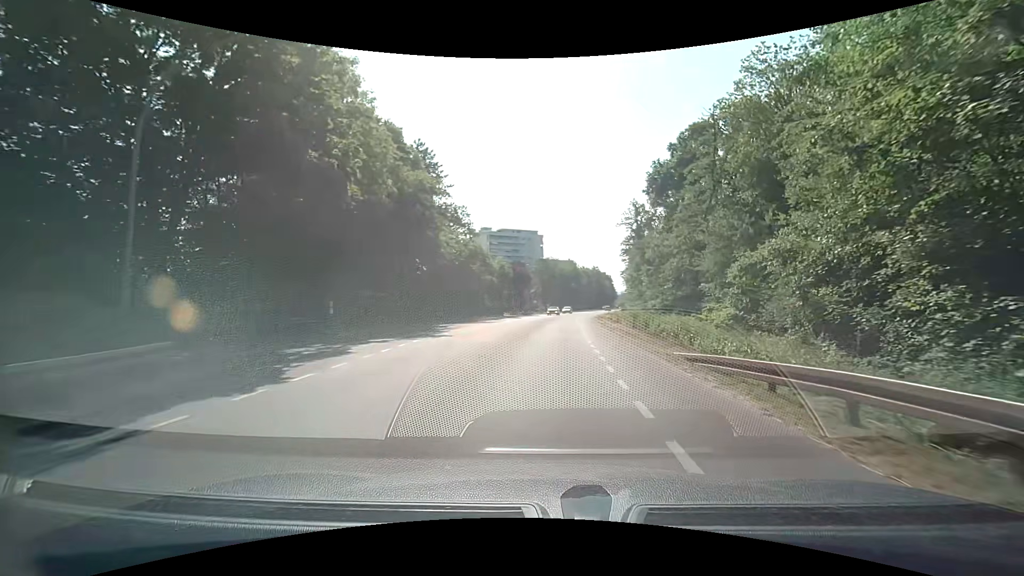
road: tertiary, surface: asphalt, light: Day
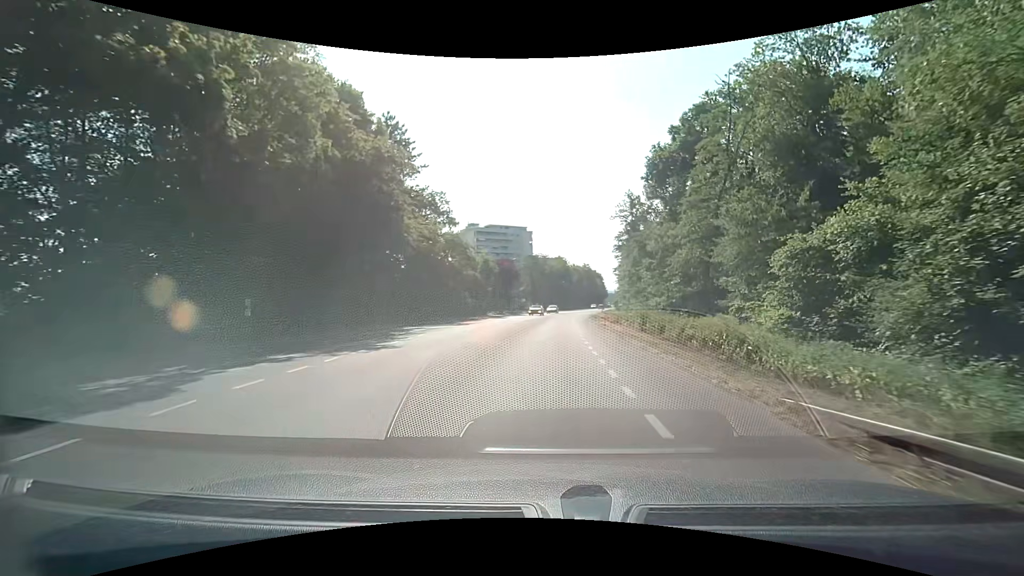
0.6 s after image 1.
(+0.1, +7.2) m; +1°
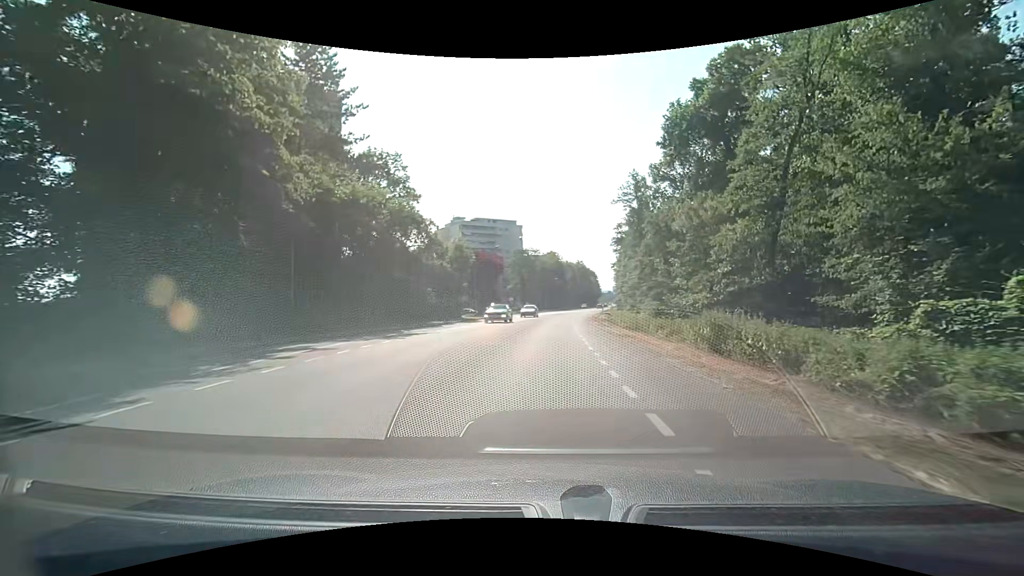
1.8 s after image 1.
(+0.1, +14.4) m; +1°
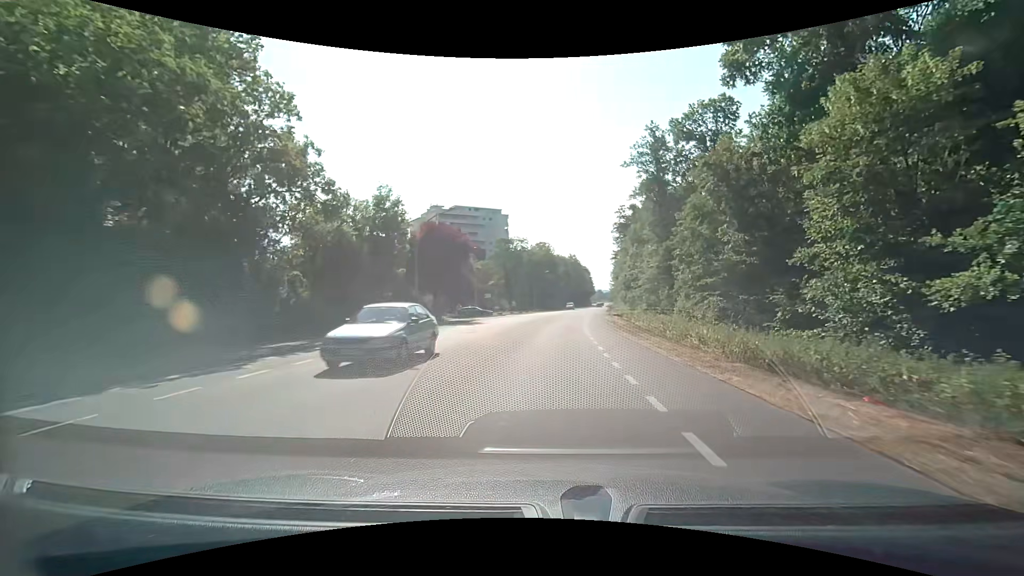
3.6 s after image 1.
(+0.2, +21.4) m; +1°
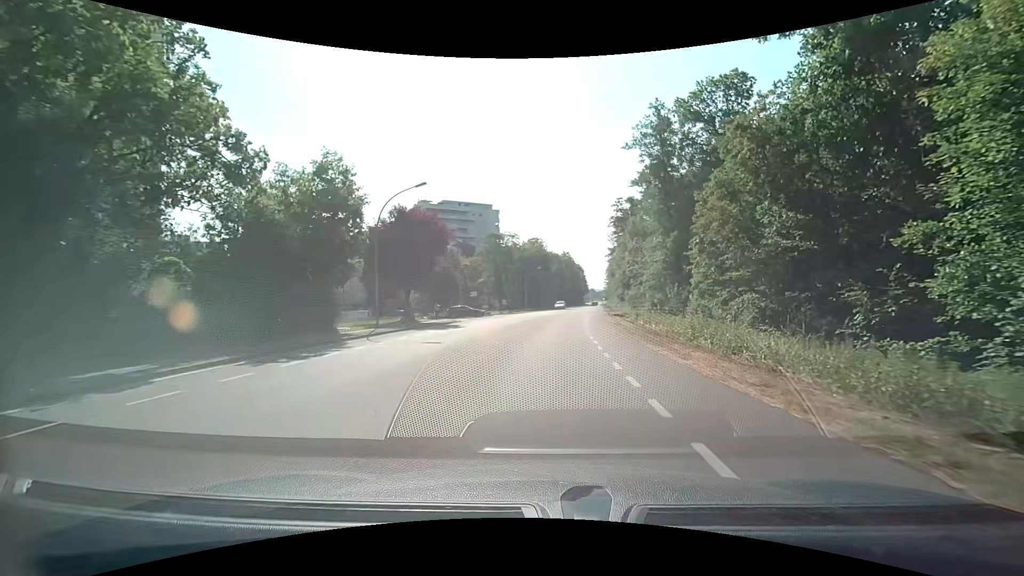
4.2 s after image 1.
(+0.1, +6.6) m; +1°
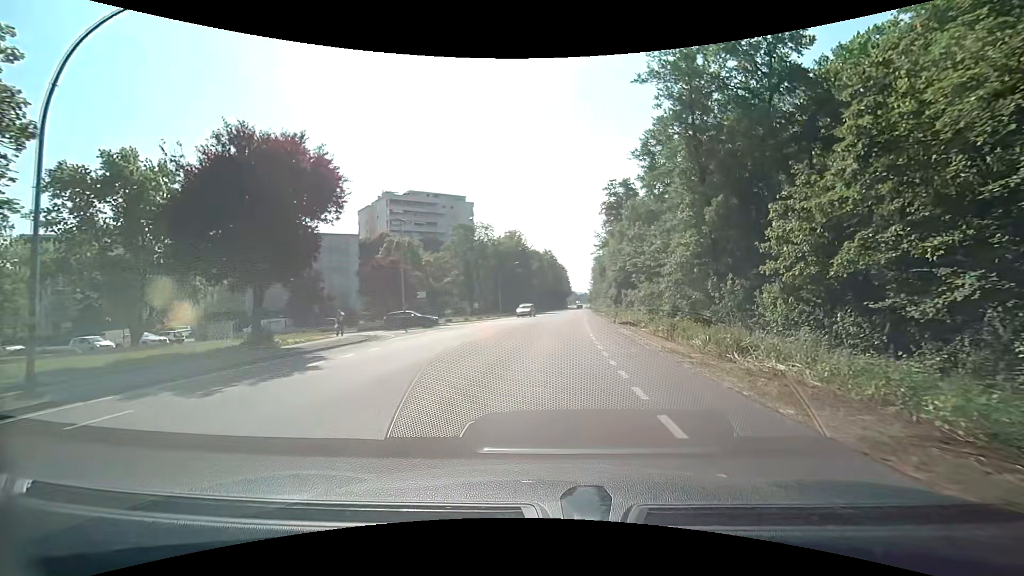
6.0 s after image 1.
(+0.4, +17.1) m; +3°
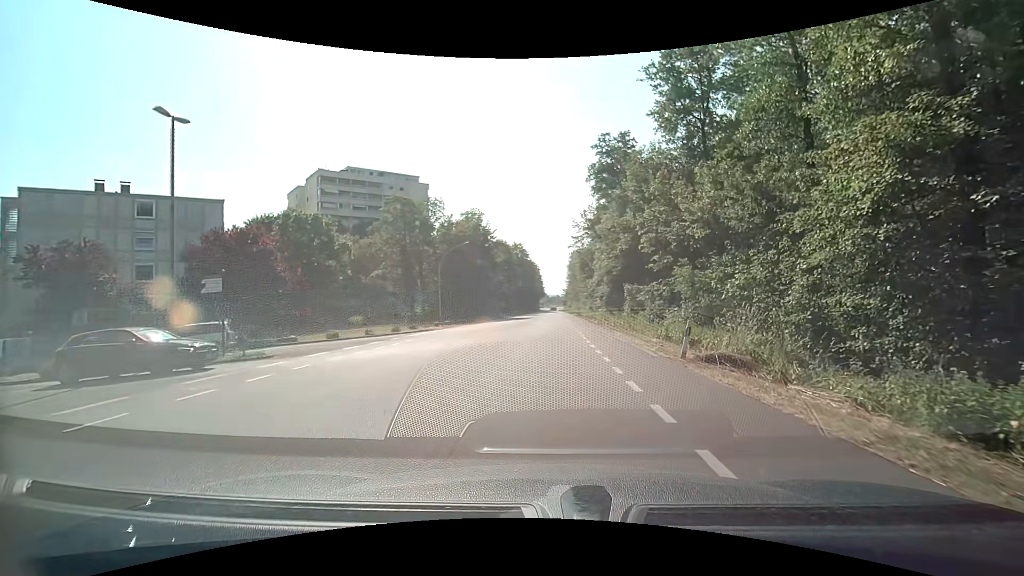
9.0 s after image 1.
(+0.4, +24.0) m; +3°
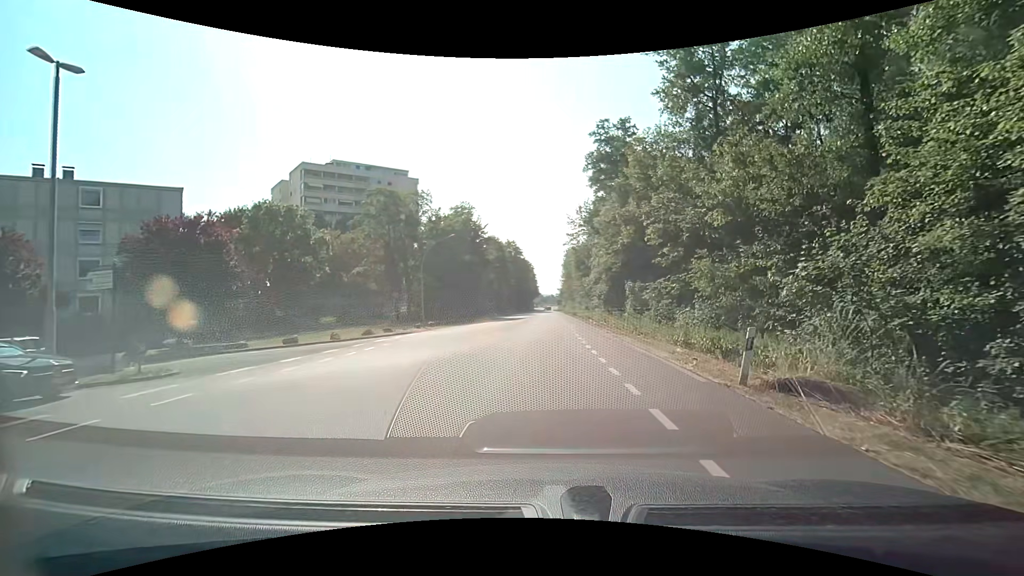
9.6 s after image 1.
(0.0, +4.4) m; +1°
(-1, +10) (-7, +18) (-16, +20) (-26, +19) (-36, +18) (-46, +18) (-56, +17) (-66, +16) (-76, +16) (-86, +16) m
